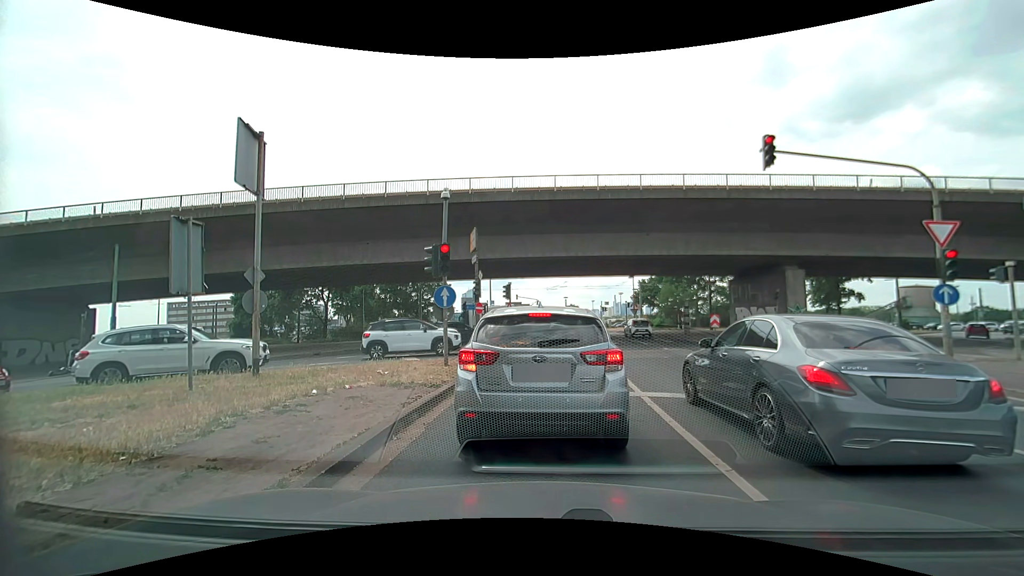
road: primary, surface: asphalt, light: Day
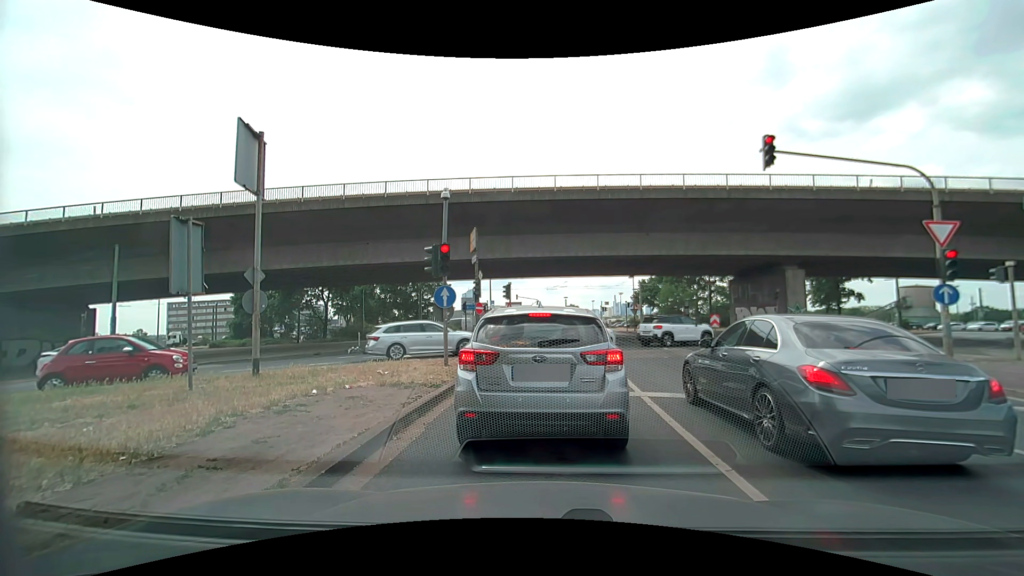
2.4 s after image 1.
(0.0, 0.0) m; 0°
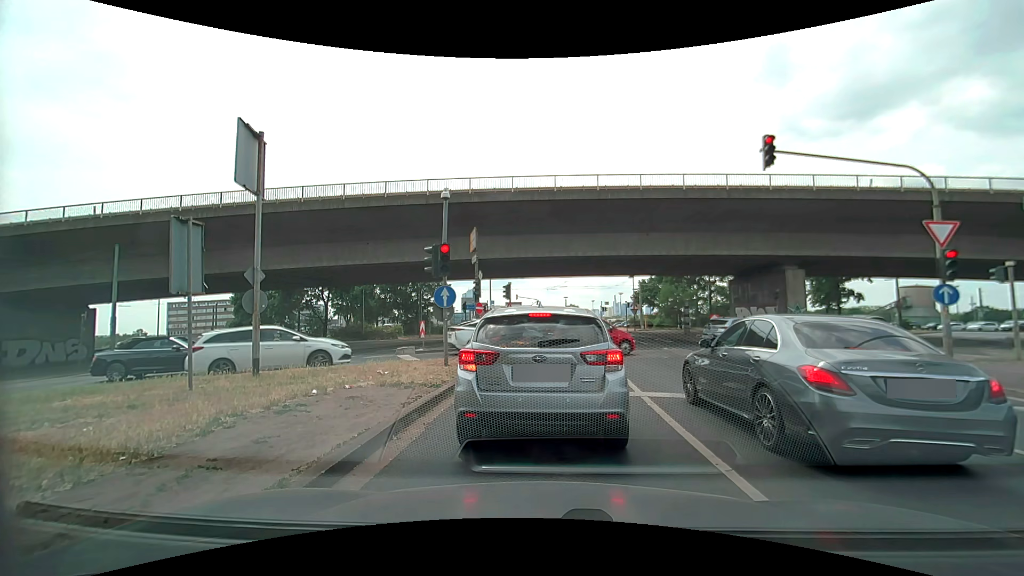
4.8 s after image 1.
(0.0, 0.0) m; 0°
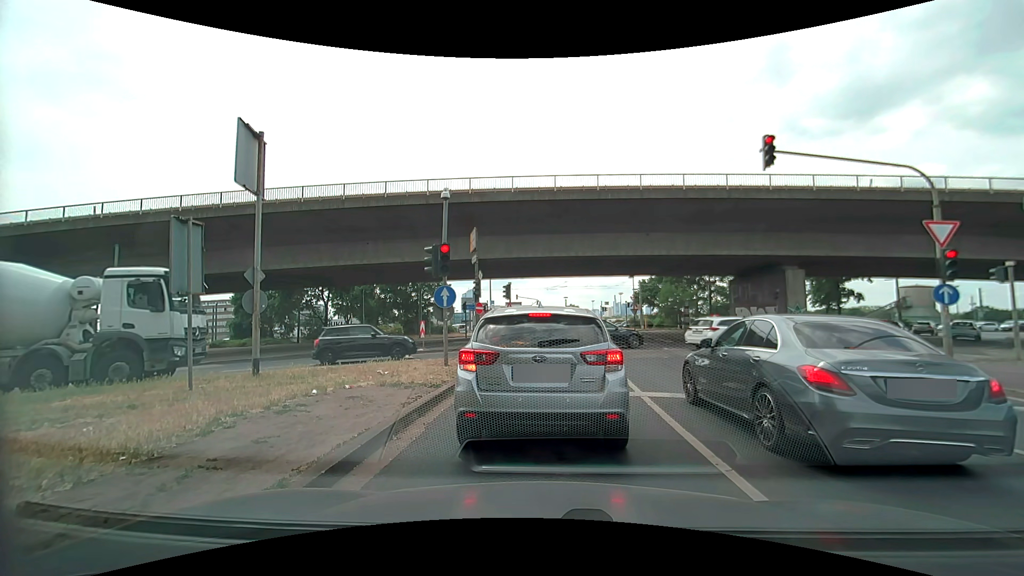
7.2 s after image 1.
(0.0, 0.0) m; 0°
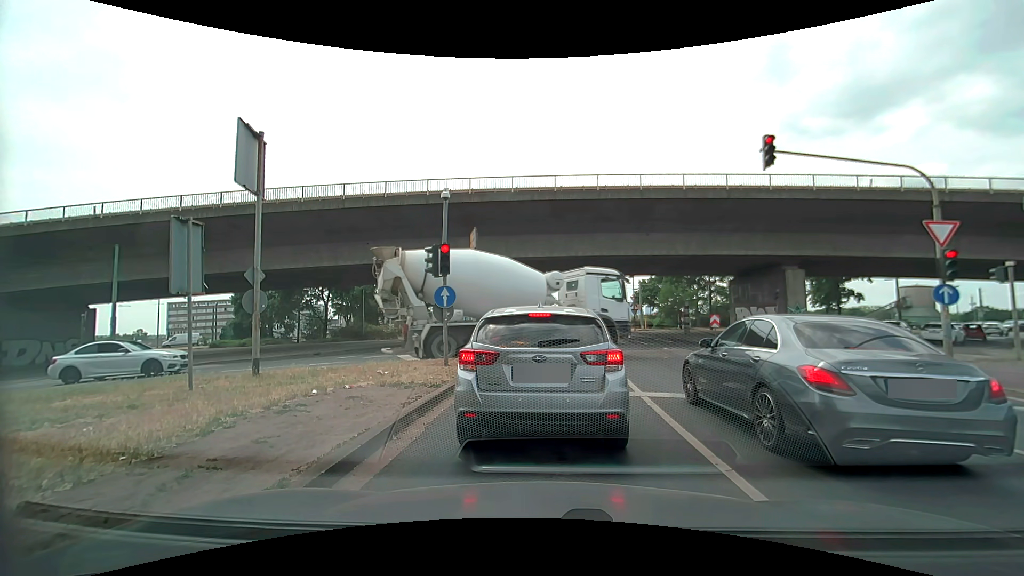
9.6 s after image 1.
(0.0, 0.0) m; 0°
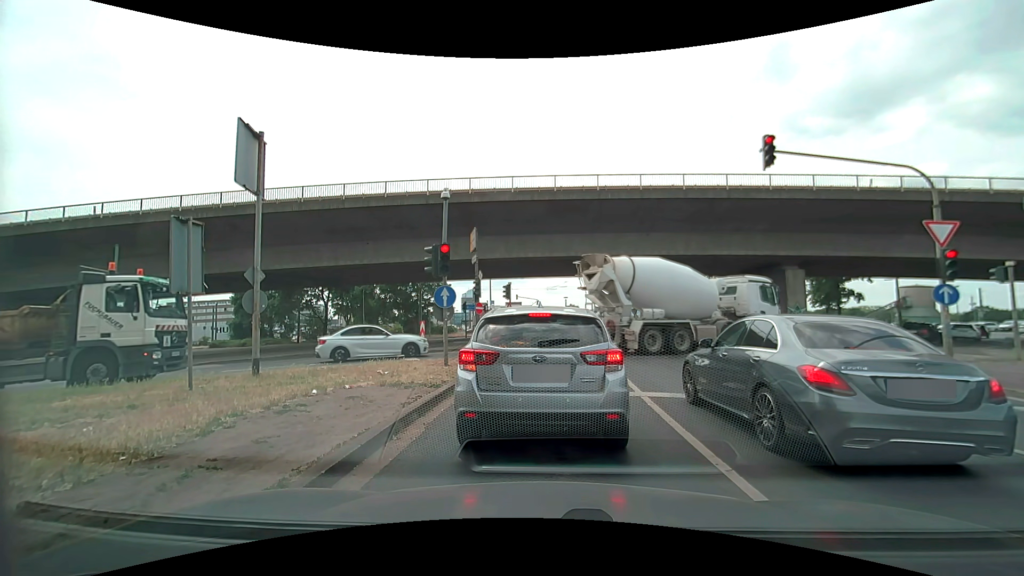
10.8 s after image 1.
(0.0, 0.0) m; 0°
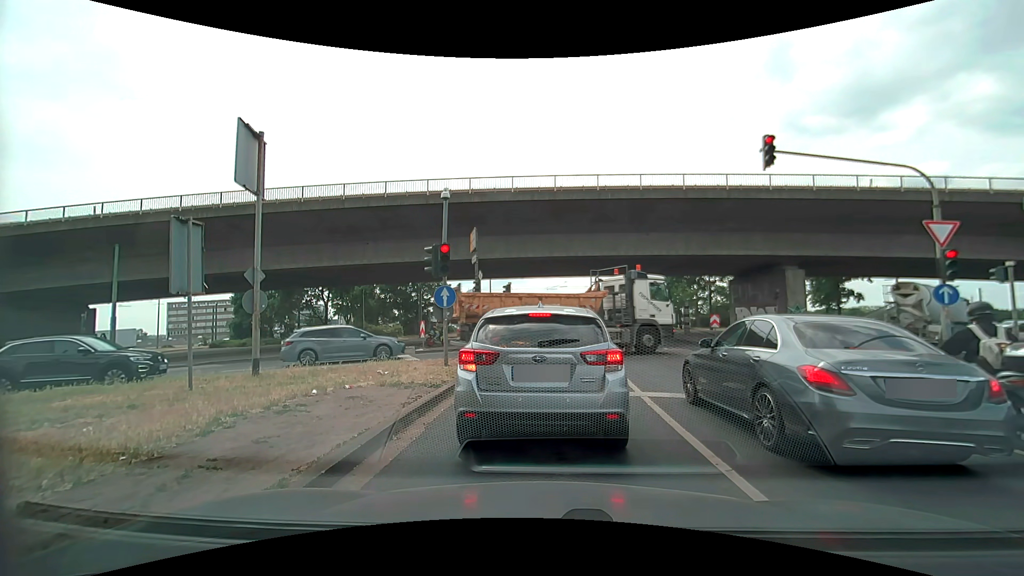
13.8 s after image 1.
(0.0, 0.0) m; 0°
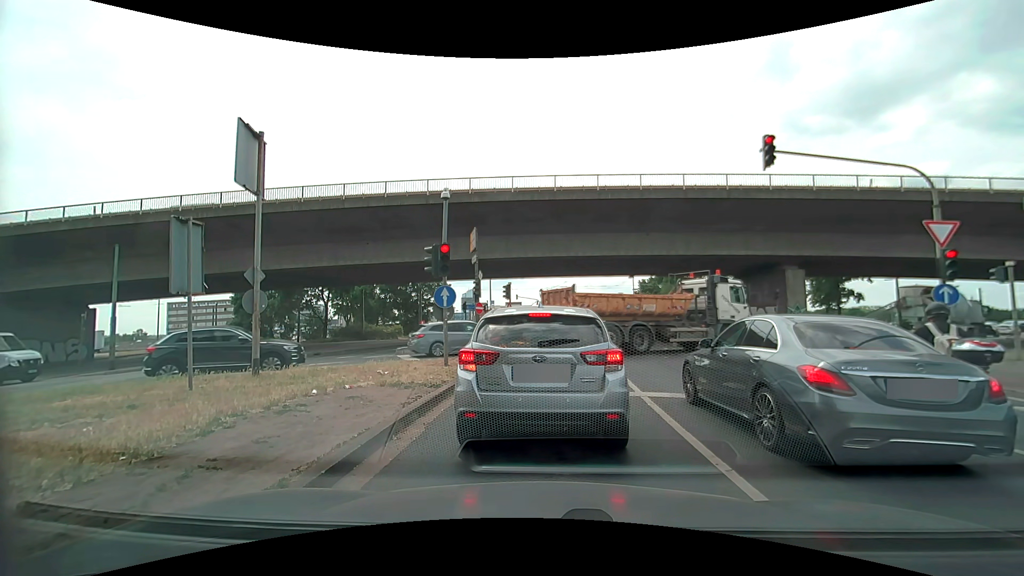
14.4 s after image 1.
(0.0, 0.0) m; 0°
